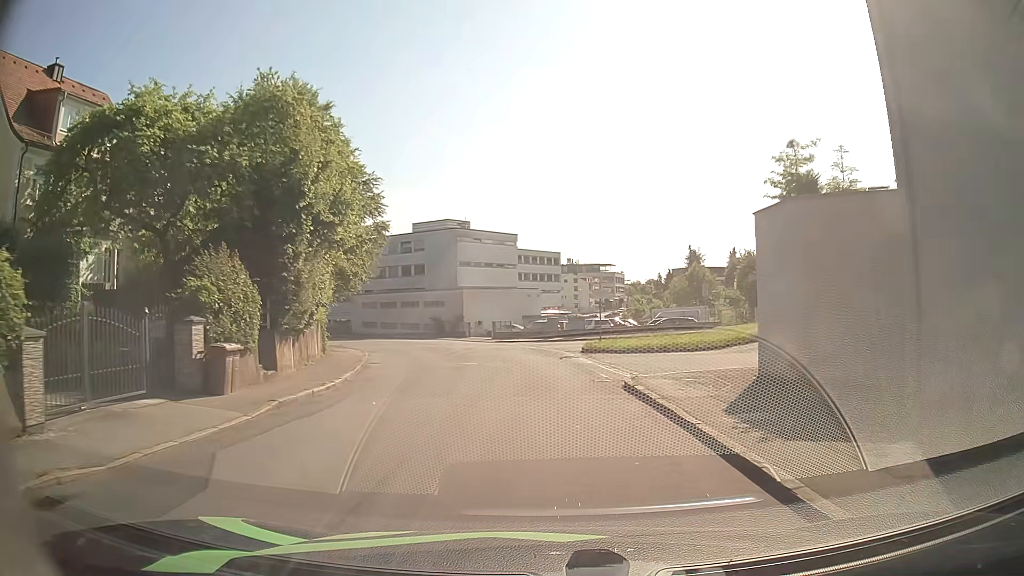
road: residential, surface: asphalt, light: Day
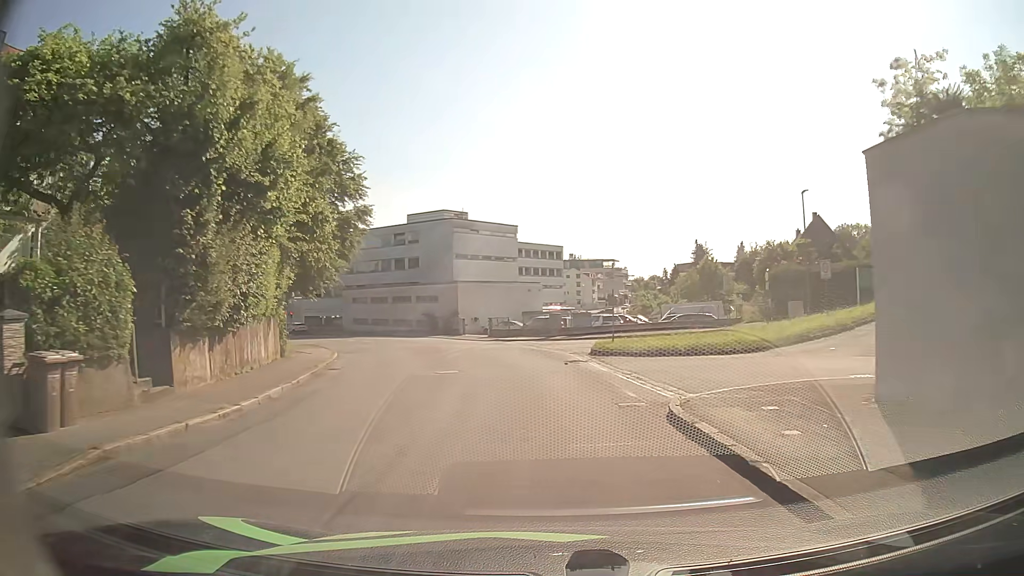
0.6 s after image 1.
(0.0, +5.2) m; +1°
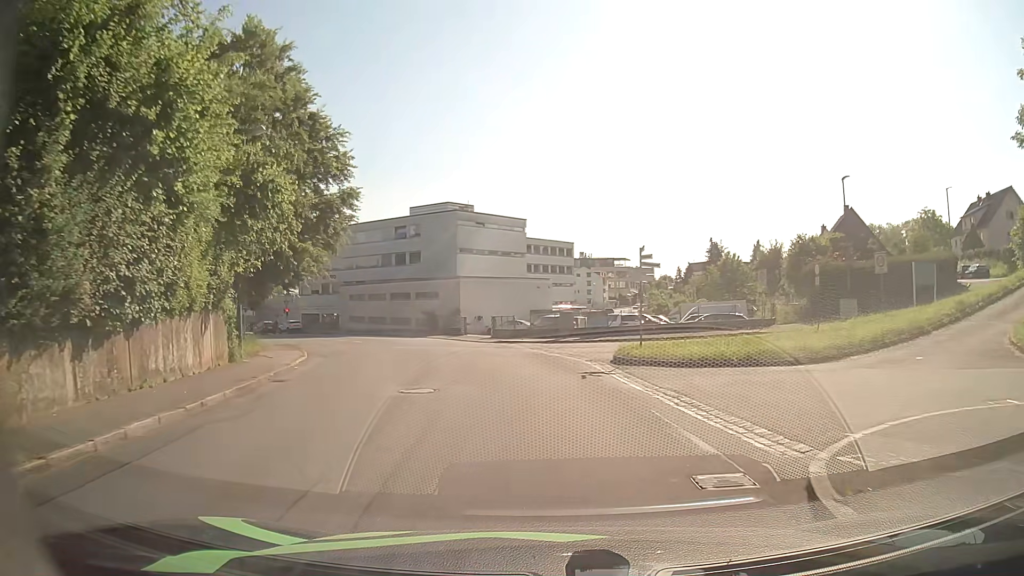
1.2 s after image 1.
(-0.1, +5.1) m; -3°
(0, +10) (-1, +20) (-3, +30) (-5, +39) (-9, +49) (-14, +58) (-19, +66) (-25, +74) (-32, +81) (-39, +88) m
